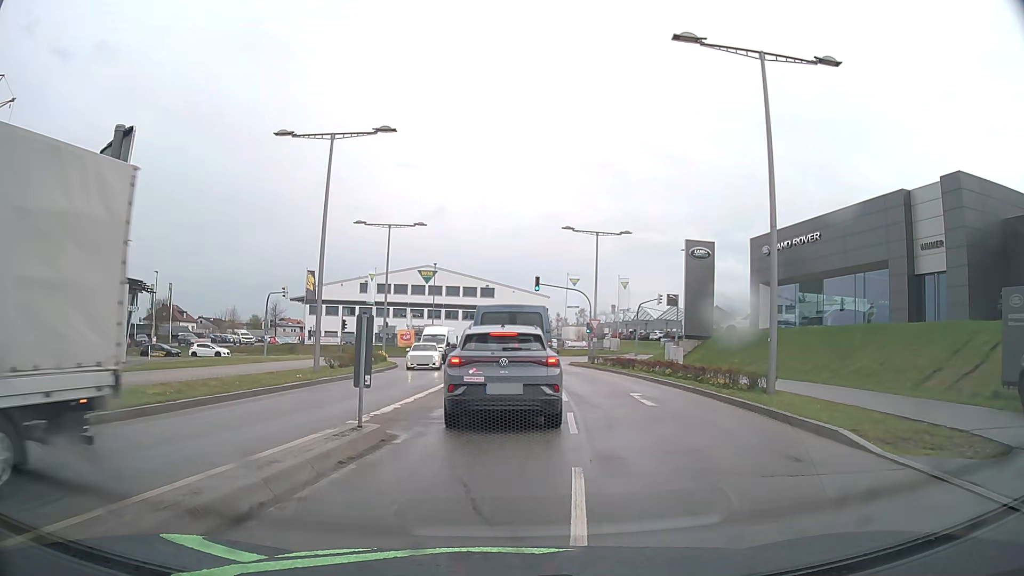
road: secondary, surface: asphalt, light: Day
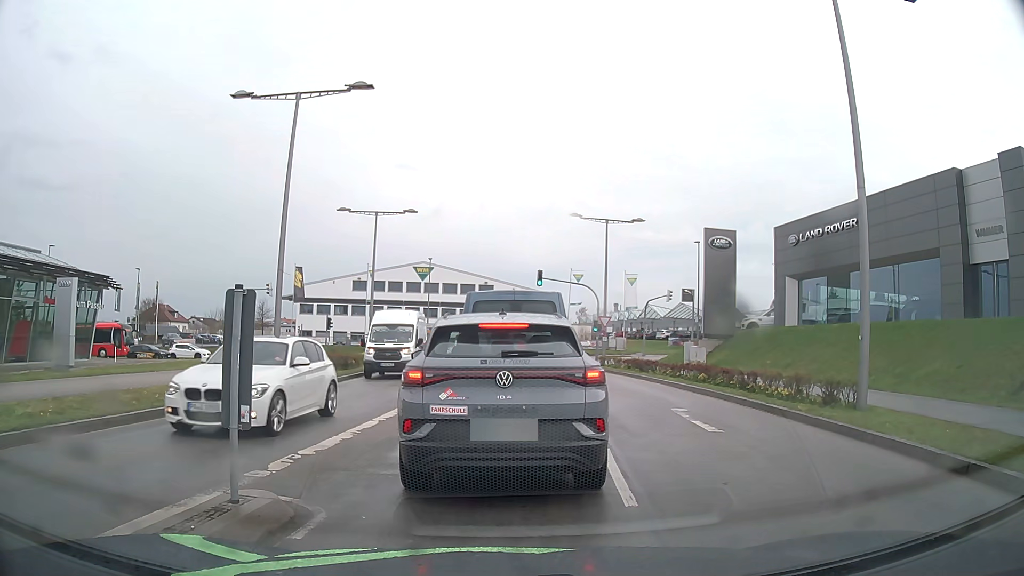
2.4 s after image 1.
(0.0, +4.2) m; +1°
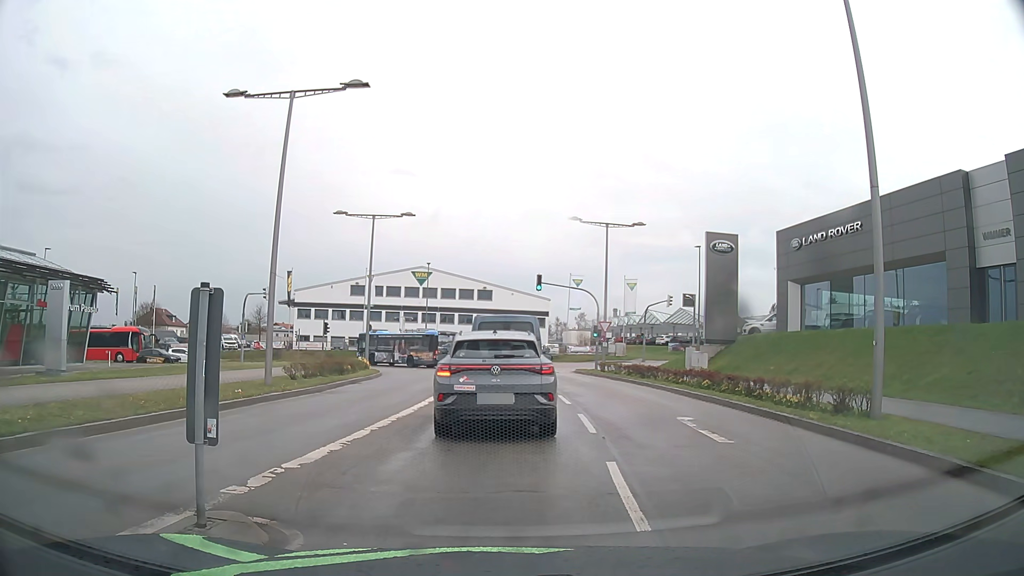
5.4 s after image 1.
(0.0, +0.7) m; 0°
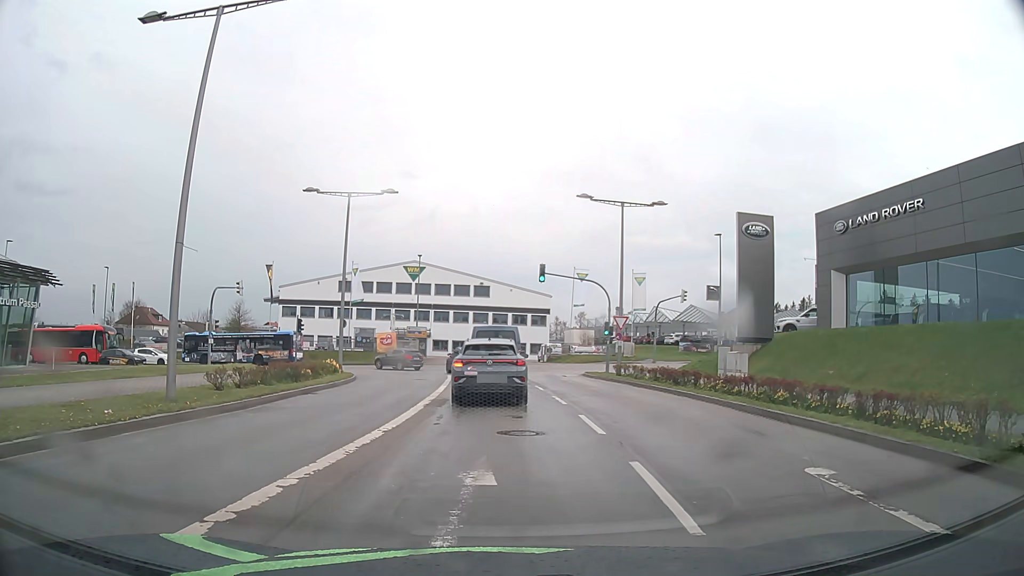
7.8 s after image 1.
(-0.1, +6.5) m; 0°
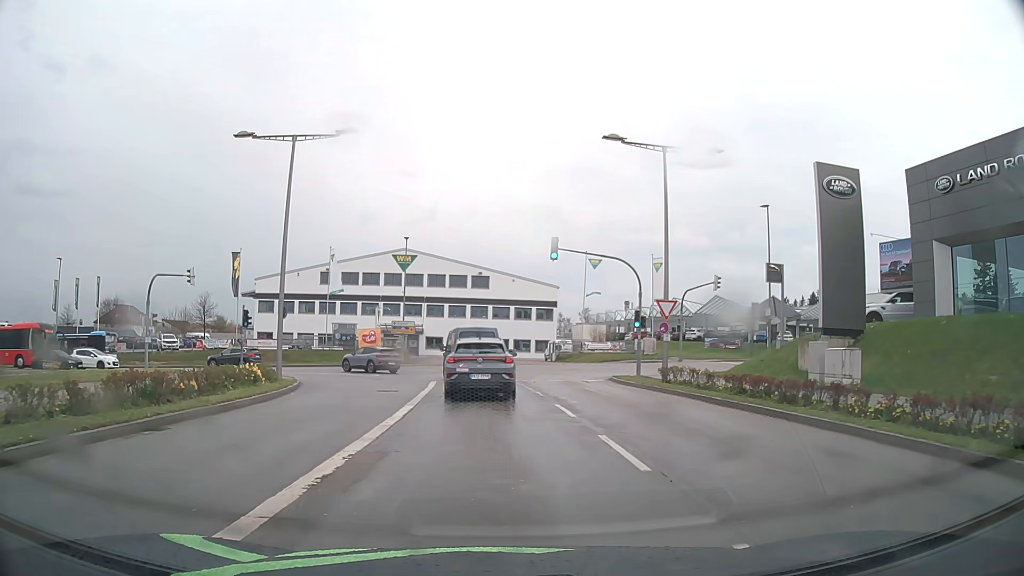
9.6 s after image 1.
(0.0, +9.9) m; 0°
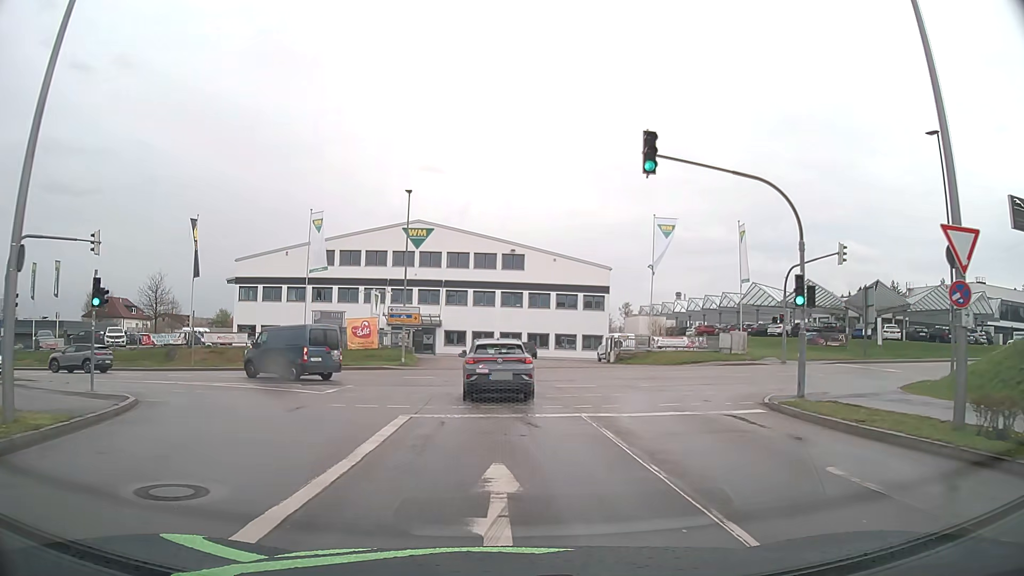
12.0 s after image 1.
(-0.3, +16.1) m; -3°
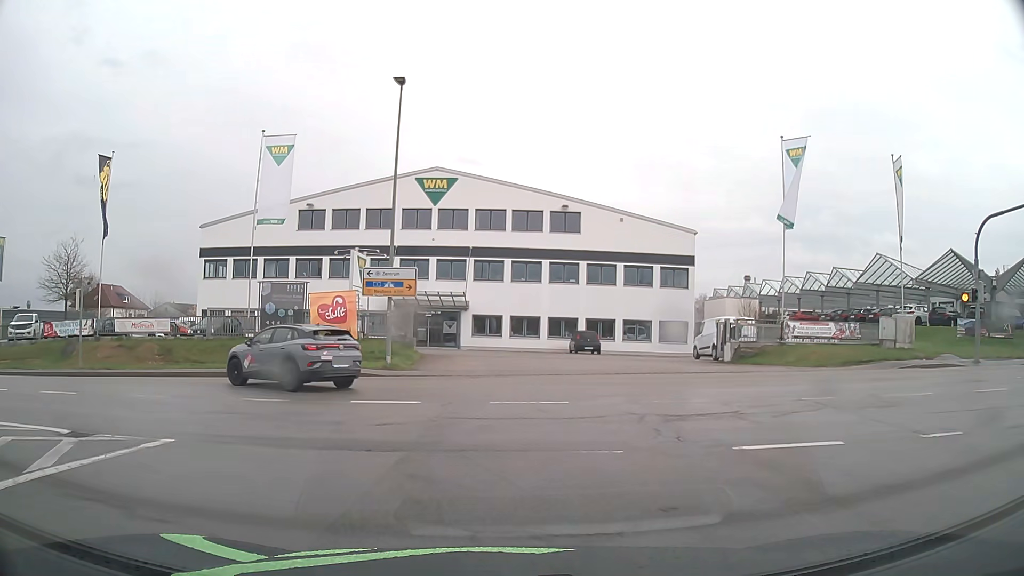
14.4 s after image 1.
(-0.3, +16.5) m; -2°
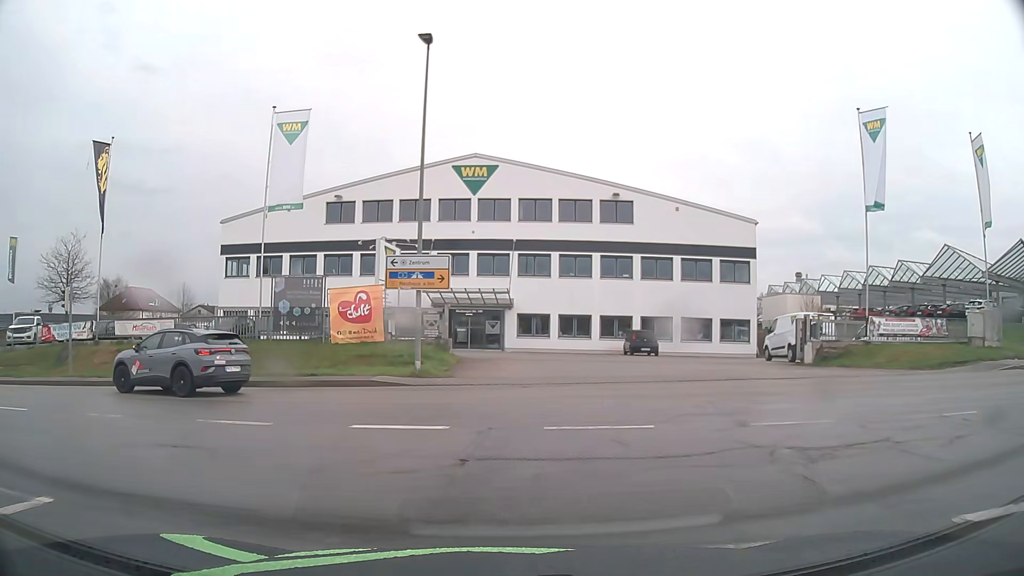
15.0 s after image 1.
(-0.1, +3.8) m; -4°
(-2, +10) (-9, +16) (-19, +19) (-29, +20) (-39, +21) (-49, +21) (-59, +22) (-69, +23) (-79, +24) (-88, +25) m
